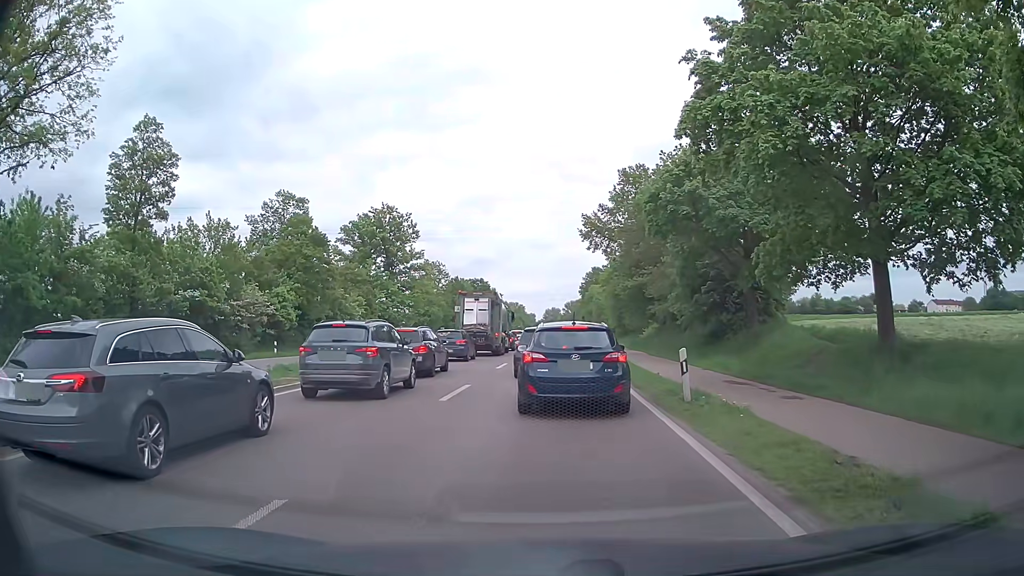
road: primary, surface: asphalt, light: Day
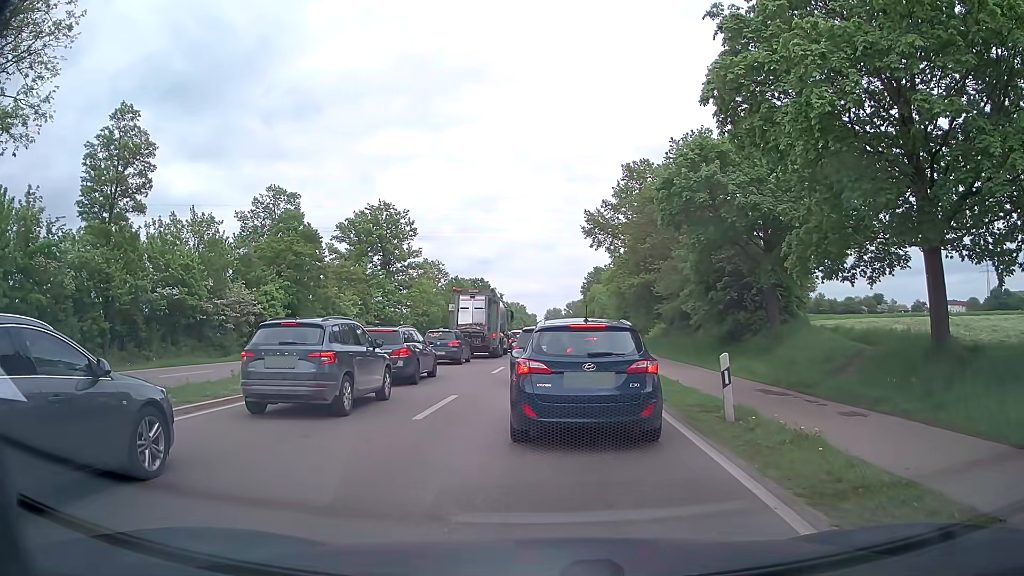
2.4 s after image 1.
(0.0, +2.7) m; +1°
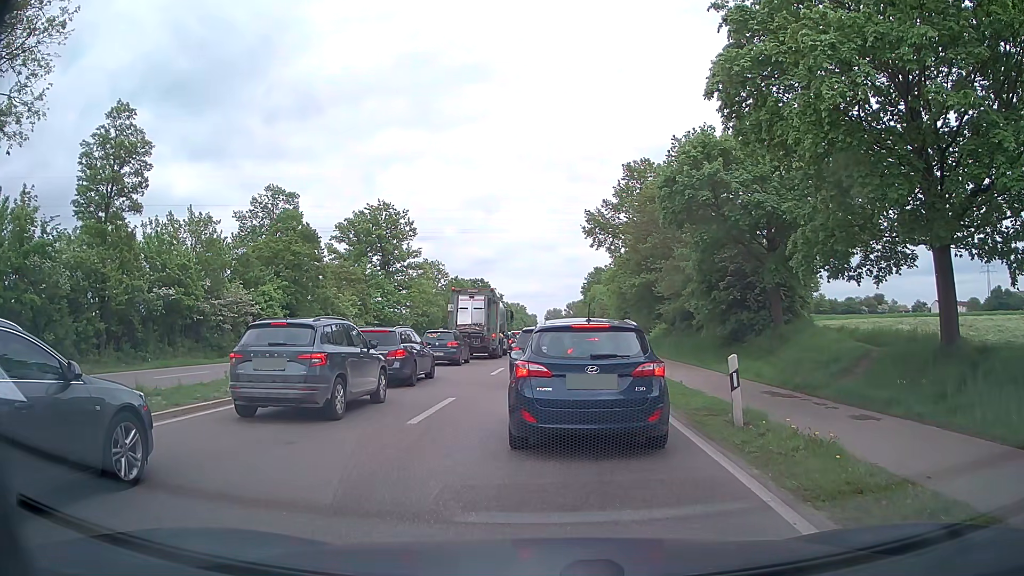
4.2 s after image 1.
(0.0, +0.5) m; 0°
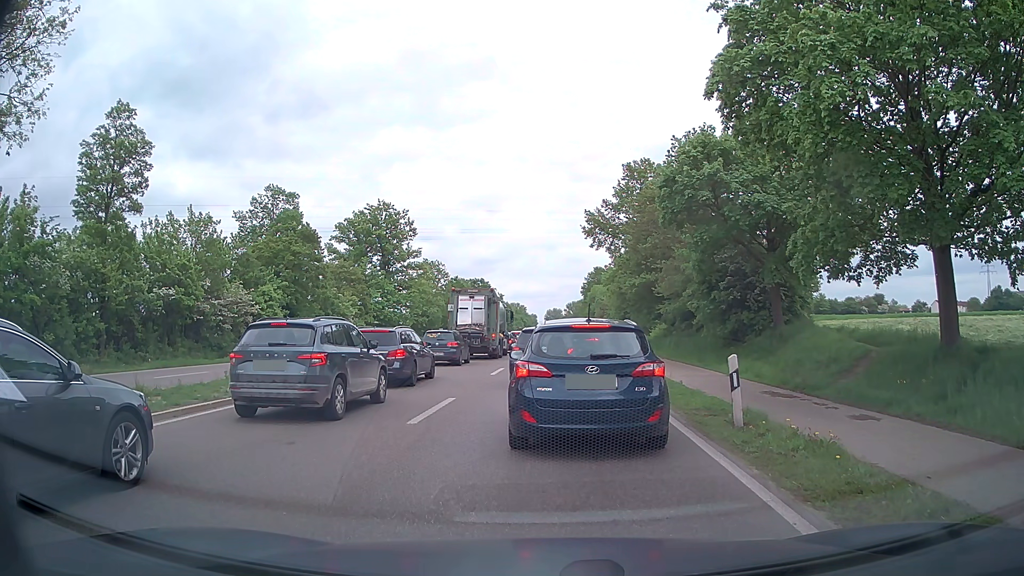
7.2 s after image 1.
(0.0, +0.1) m; 0°
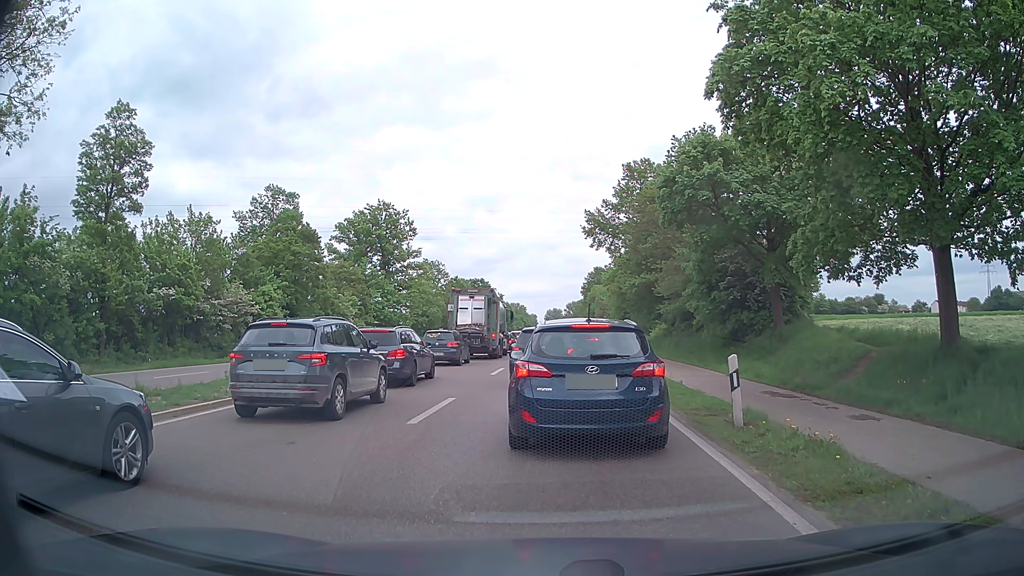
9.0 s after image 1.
(0.0, 0.0) m; 0°
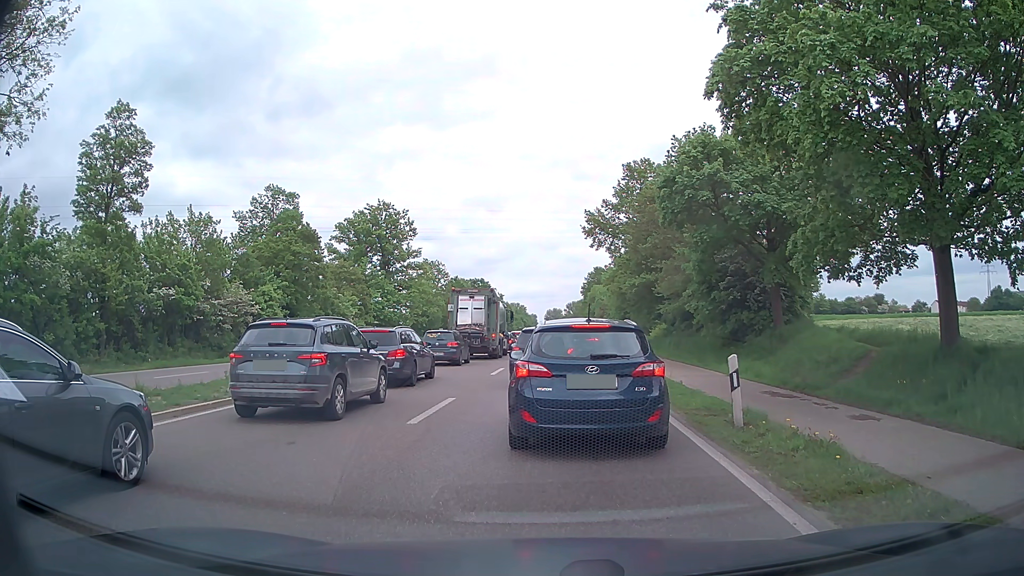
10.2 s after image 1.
(0.0, 0.0) m; 0°
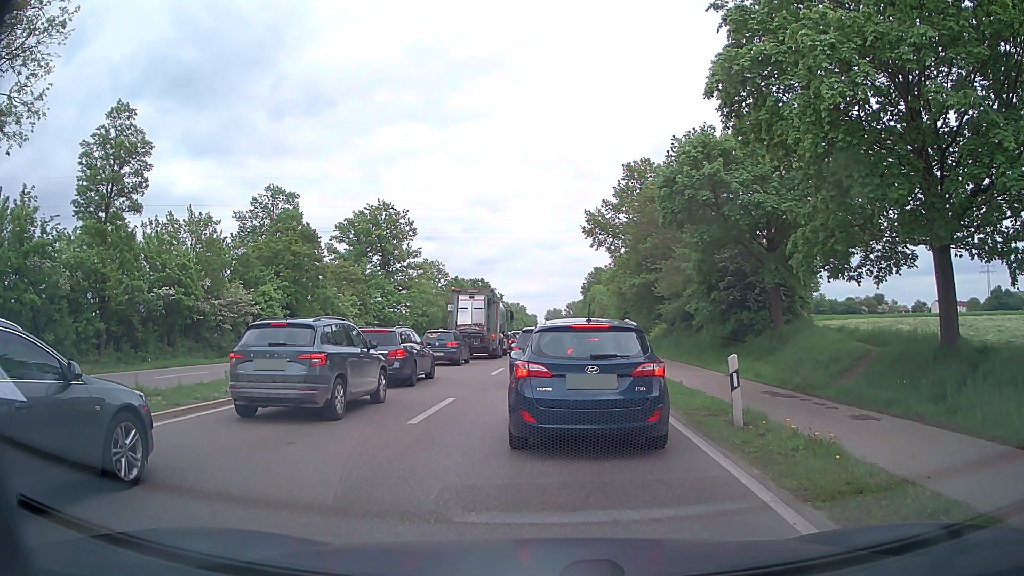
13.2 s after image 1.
(0.0, 0.0) m; 0°
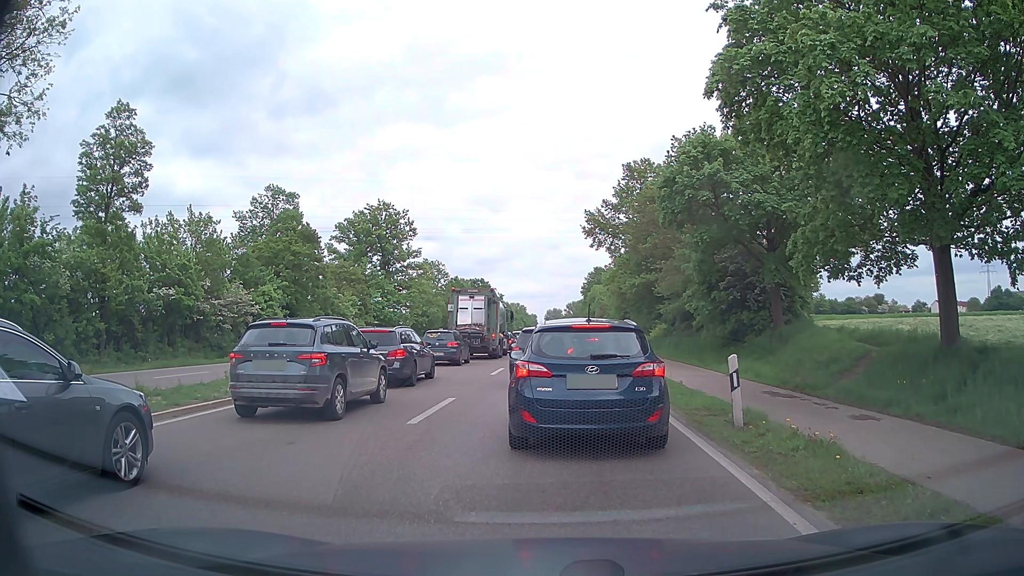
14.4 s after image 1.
(0.0, 0.0) m; 0°
